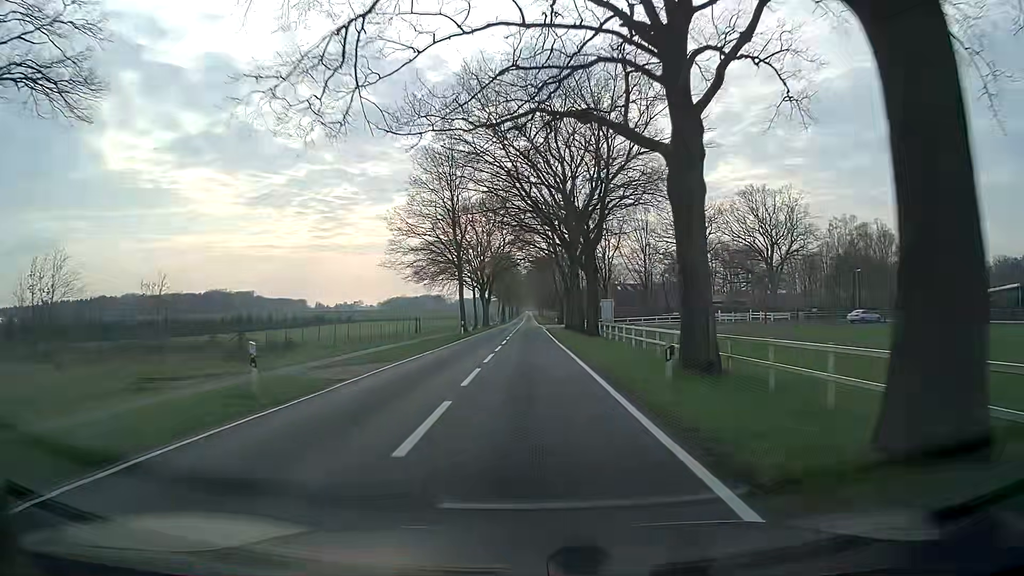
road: tertiary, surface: asphalt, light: Day
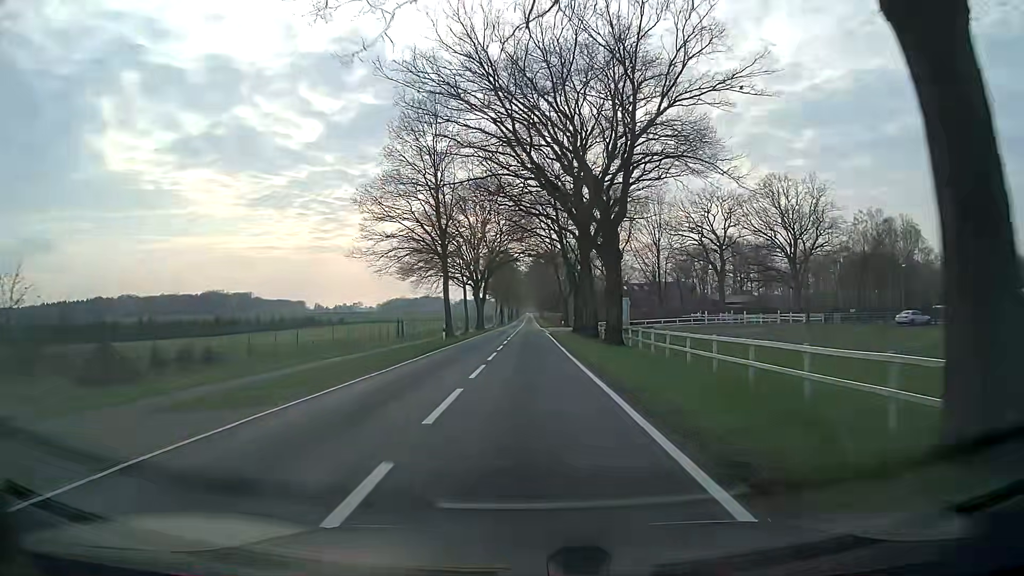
(0.0, +10.9) m; 0°
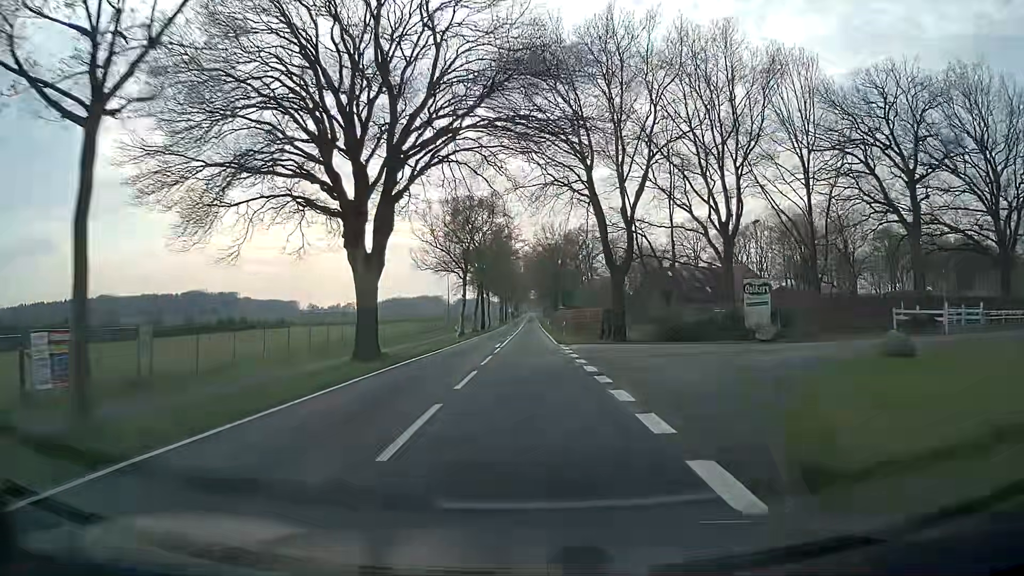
(-0.3, +54.3) m; -1°
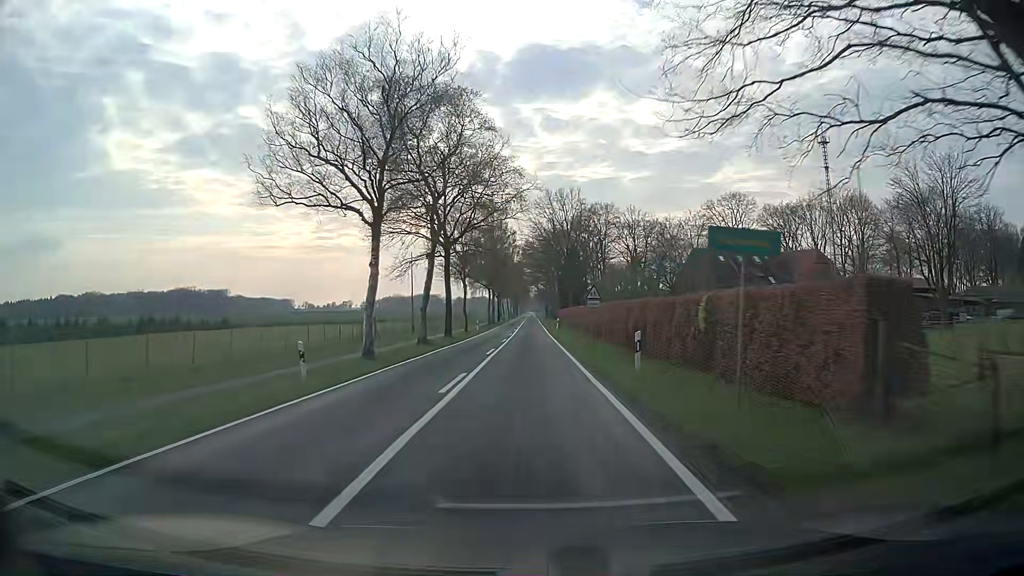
(+0.2, +32.4) m; 0°
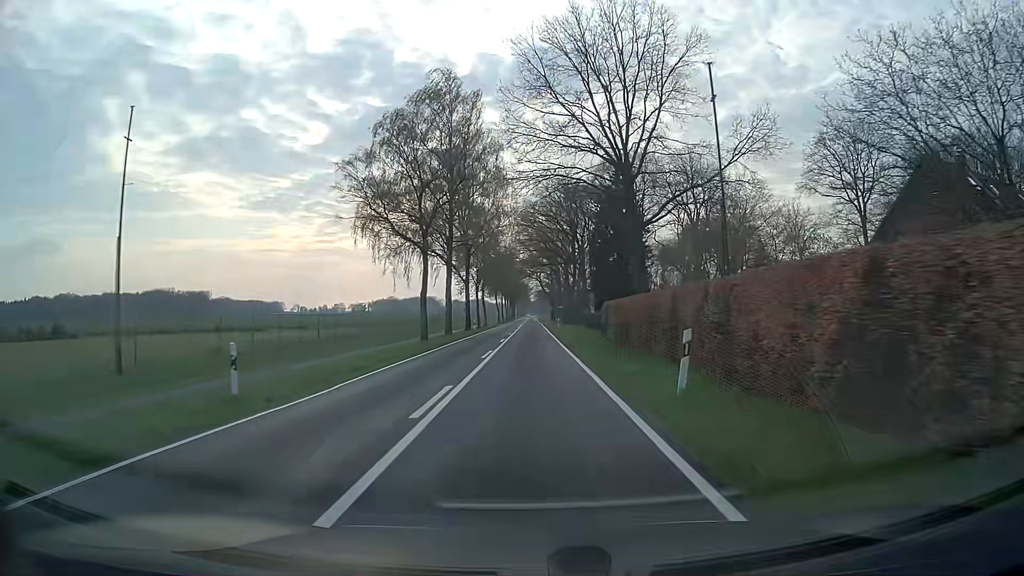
(0.0, +54.0) m; 0°
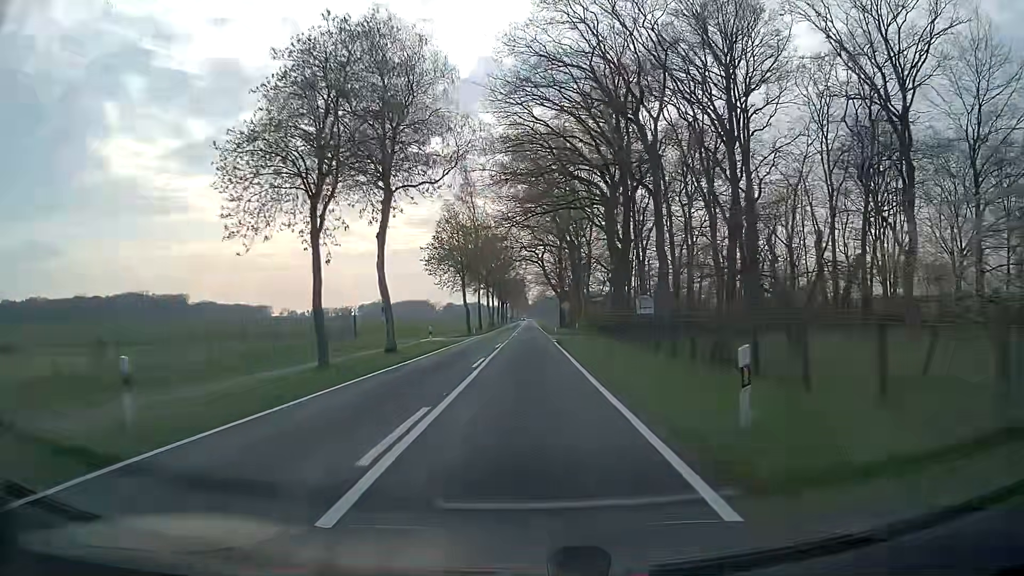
(-0.1, +53.7) m; 0°
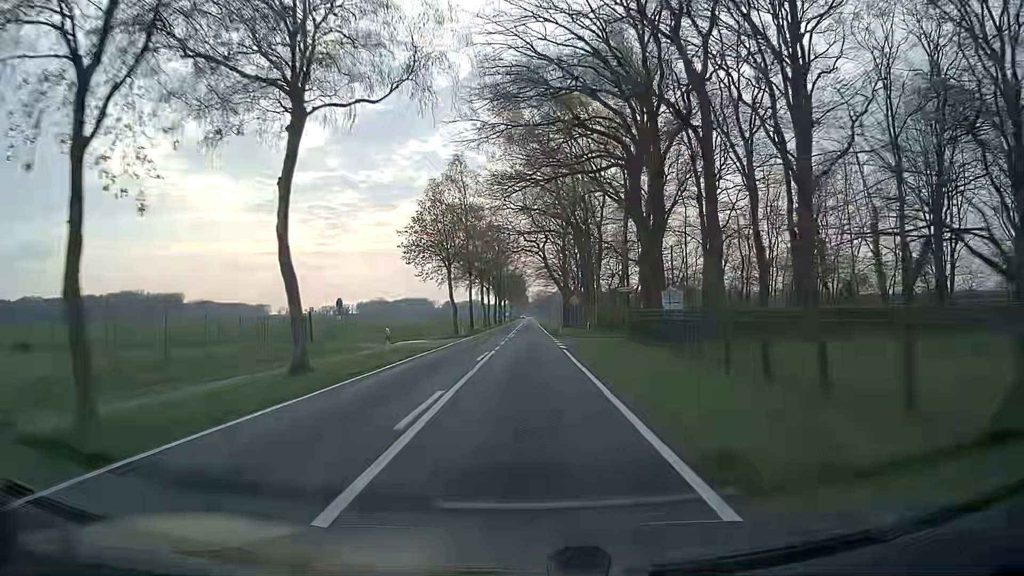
(+0.1, +10.7) m; 0°
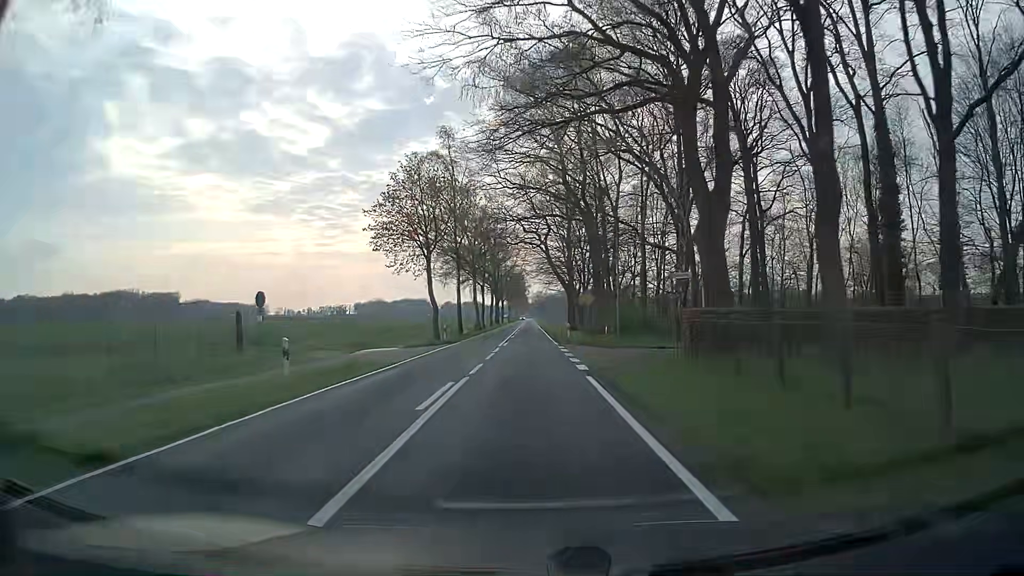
(0.0, +10.7) m; 0°
(0, +10) (0, +20) (0, +30) (0, +40) (0, +50) (0, +60) (0, +70) (0, +80) (0, +90) (0, +100) m
